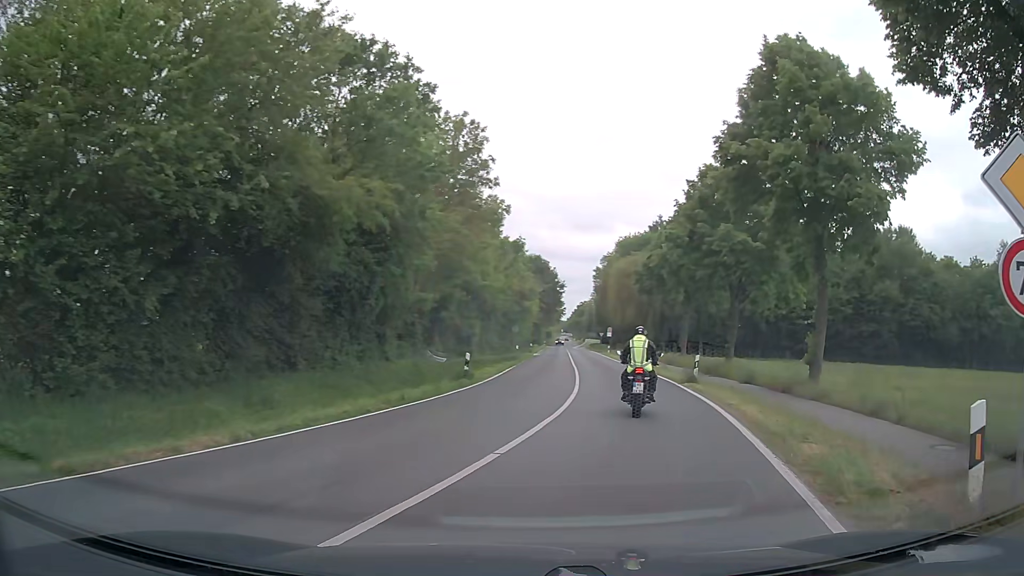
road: secondary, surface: asphalt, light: Day
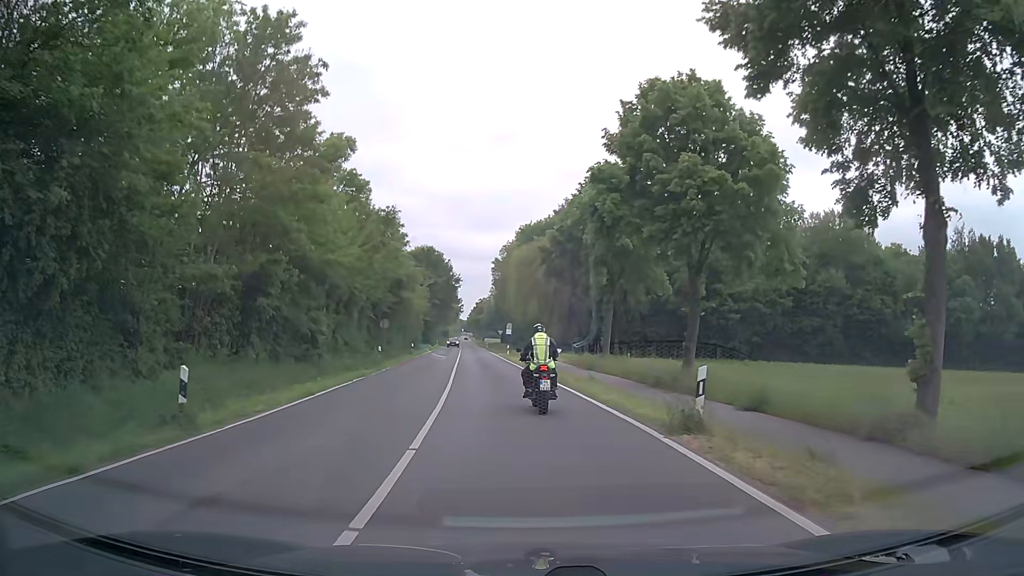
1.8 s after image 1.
(+1.9, +13.7) m; +9°
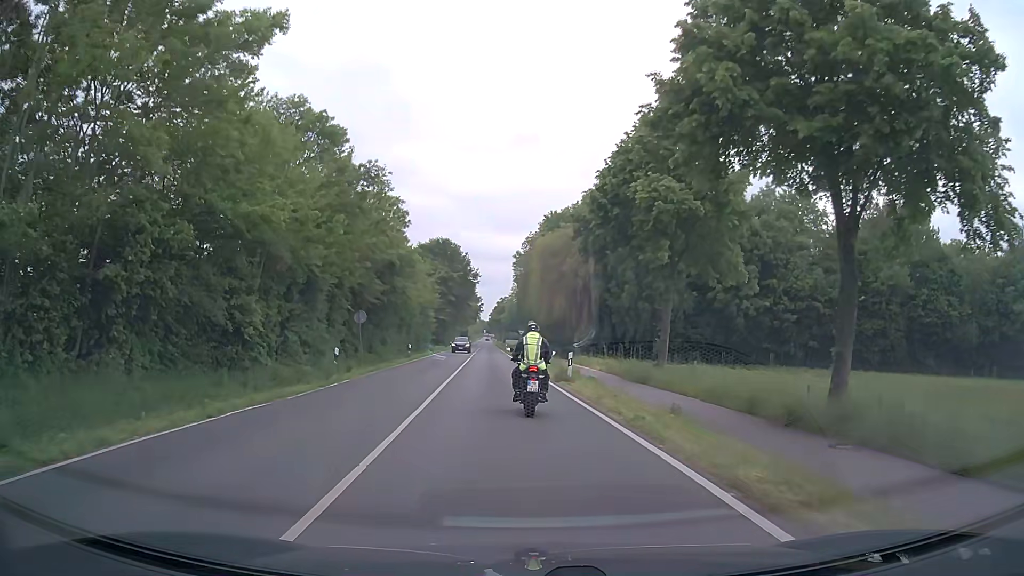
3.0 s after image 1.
(-0.1, +11.9) m; -2°
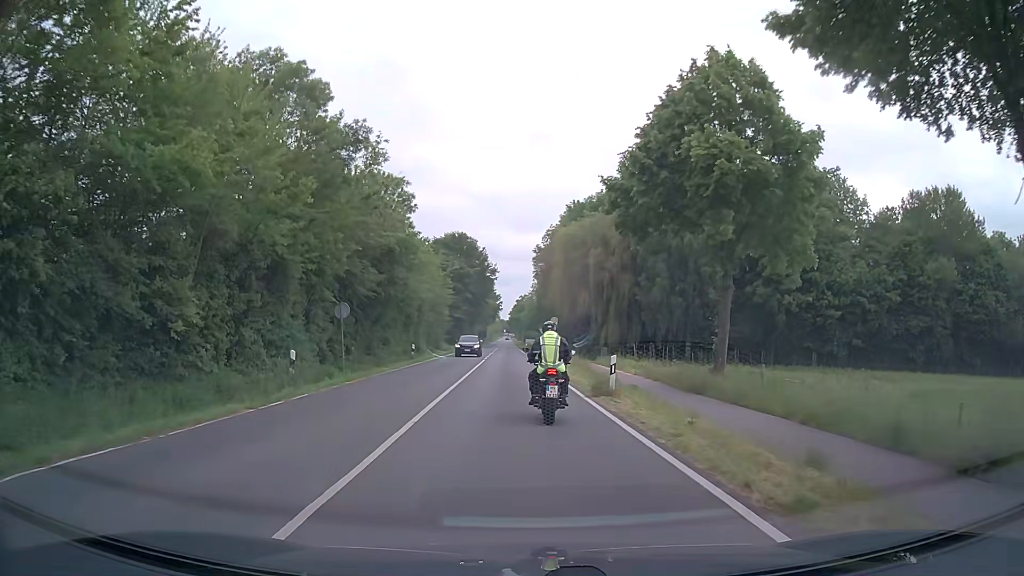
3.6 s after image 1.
(-0.1, +6.5) m; -2°
